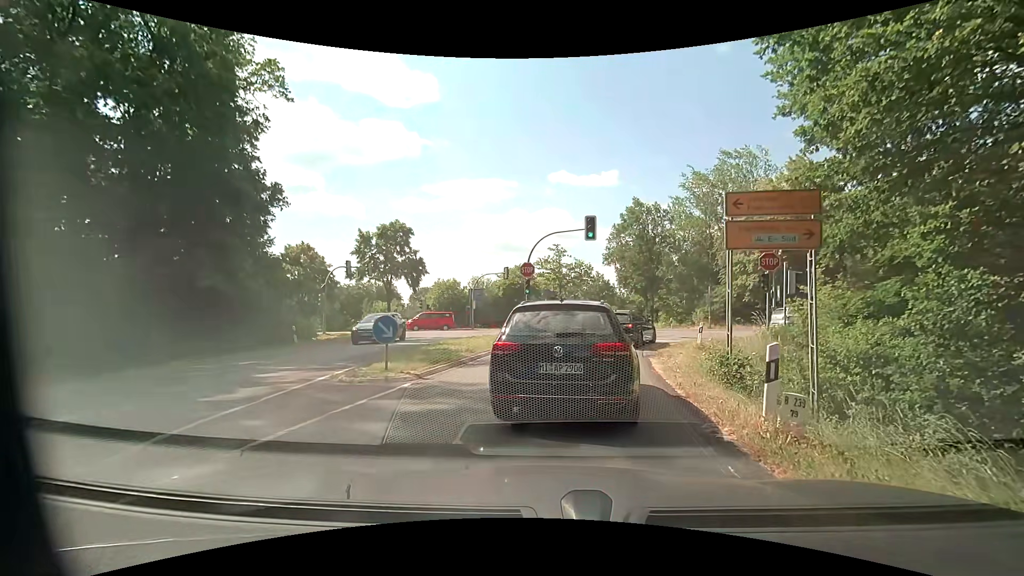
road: primary_link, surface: asphalt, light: Day
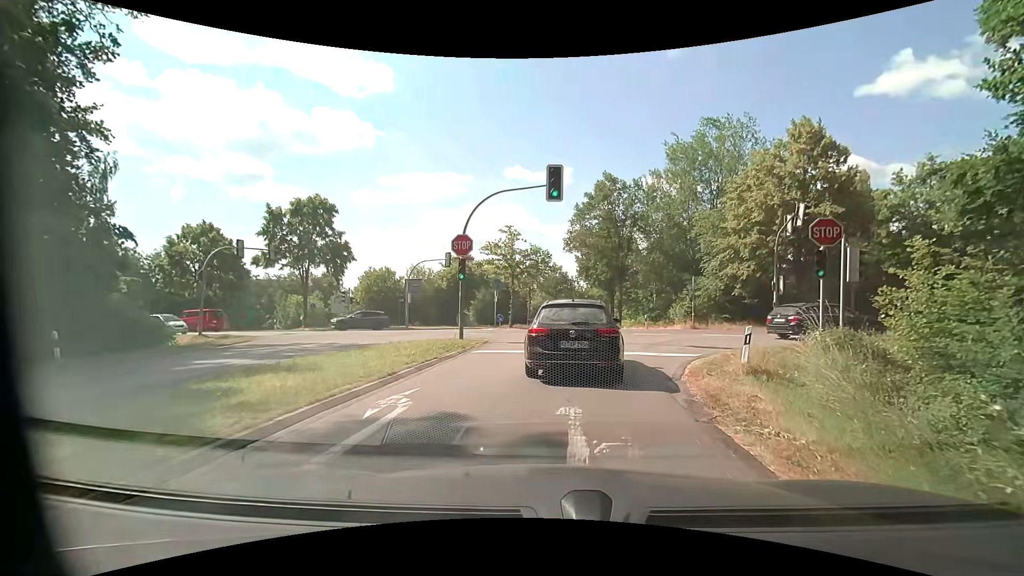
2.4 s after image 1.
(+0.7, +9.5) m; +6°
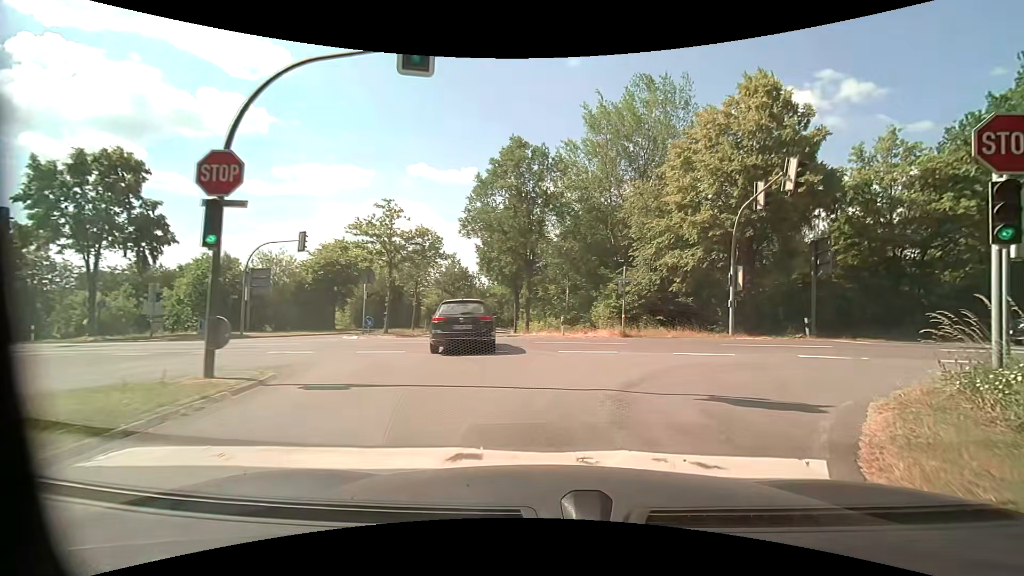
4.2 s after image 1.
(+0.8, +10.5) m; +10°
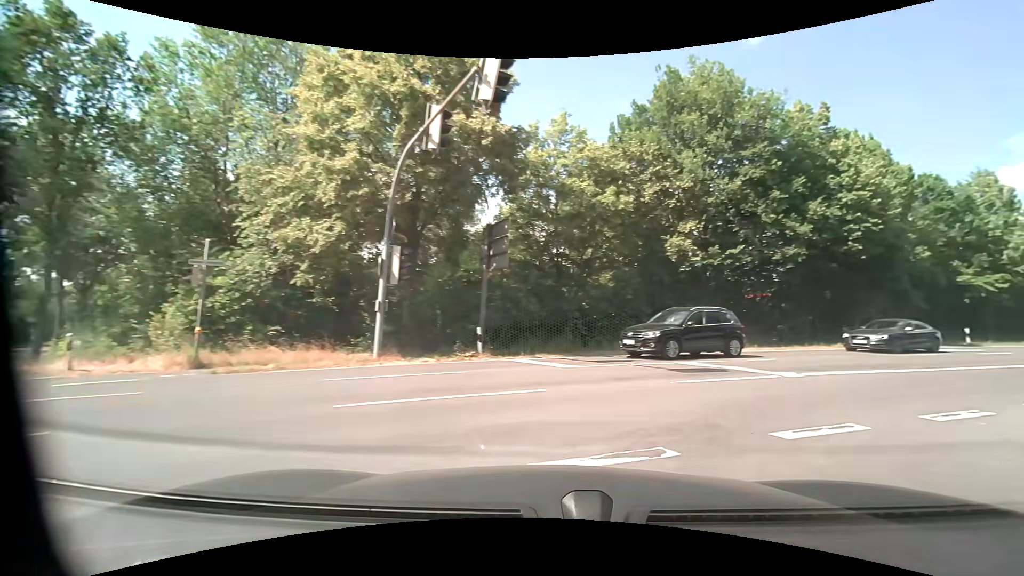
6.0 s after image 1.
(+3.3, +10.1) m; +40°
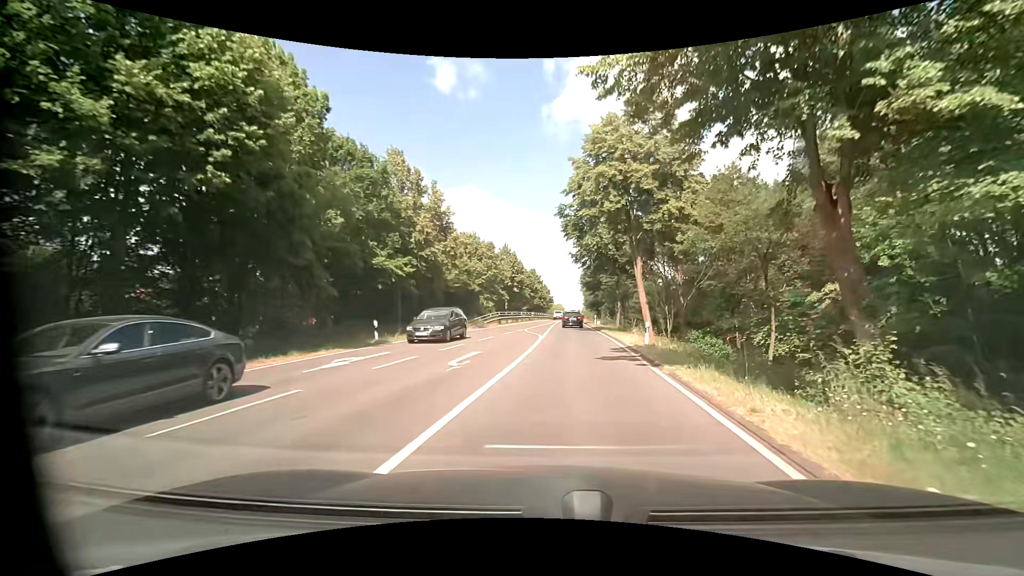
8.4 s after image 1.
(+8.9, +13.7) m; +54°
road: secondary
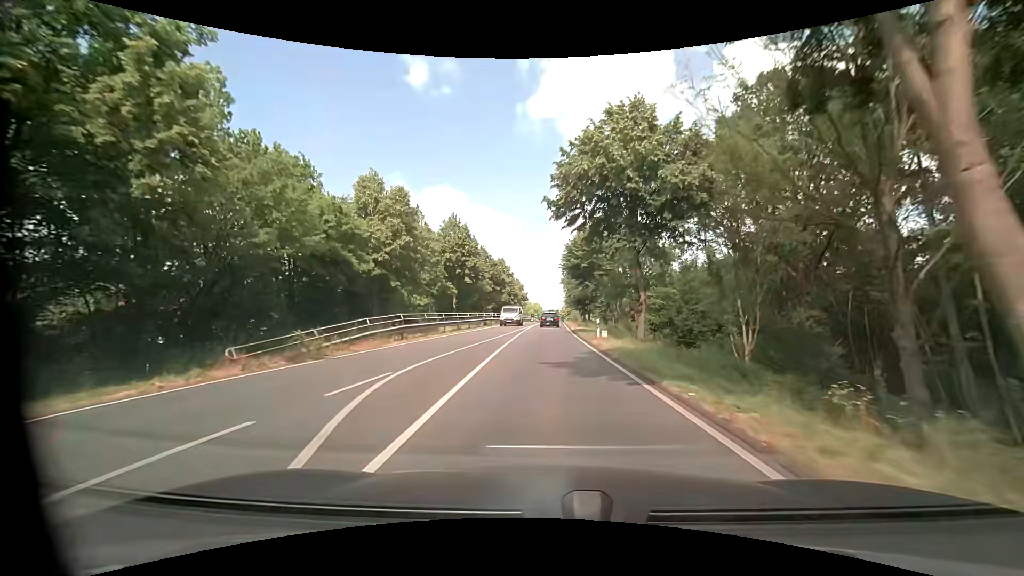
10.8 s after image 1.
(+1.4, +26.4) m; +2°
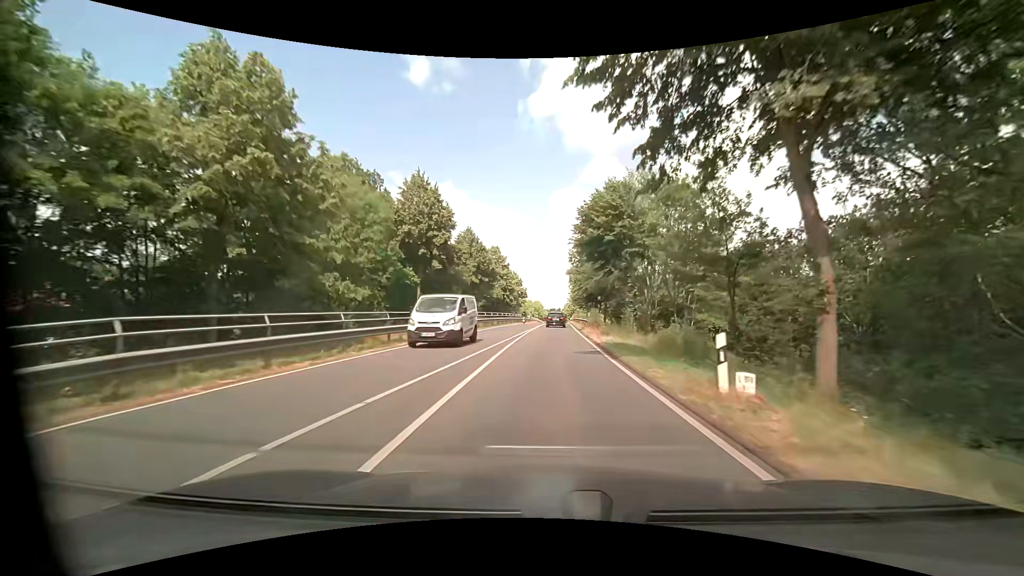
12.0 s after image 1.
(0.0, +16.9) m; 0°
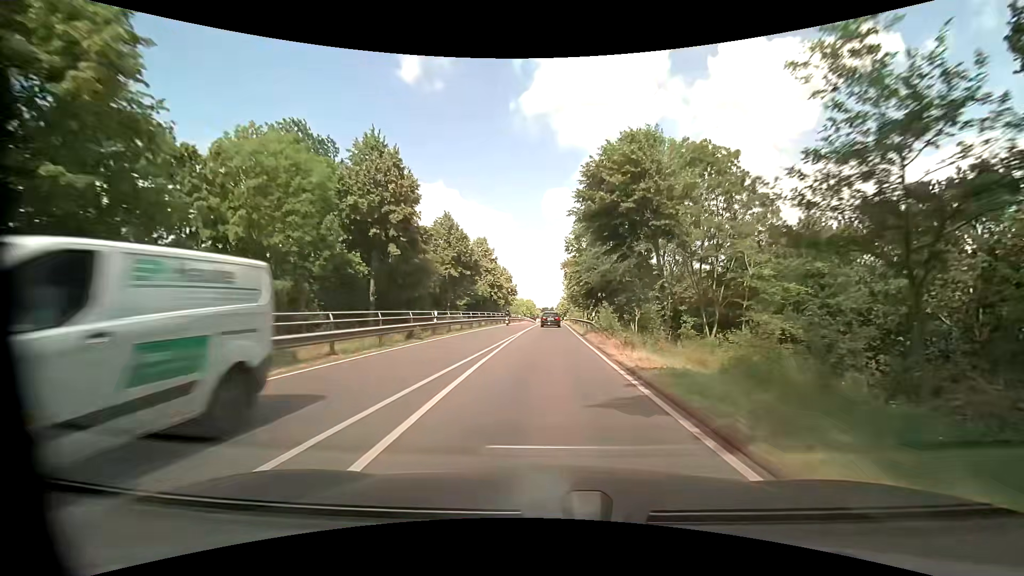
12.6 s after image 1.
(0.0, +9.2) m; 0°
(0, +10) (0, +20) (+1, +30) (+1, +40) (+1, +50) (+1, +60) (+2, +70) (+2, +80) (+2, +90) (+2, +100) m
